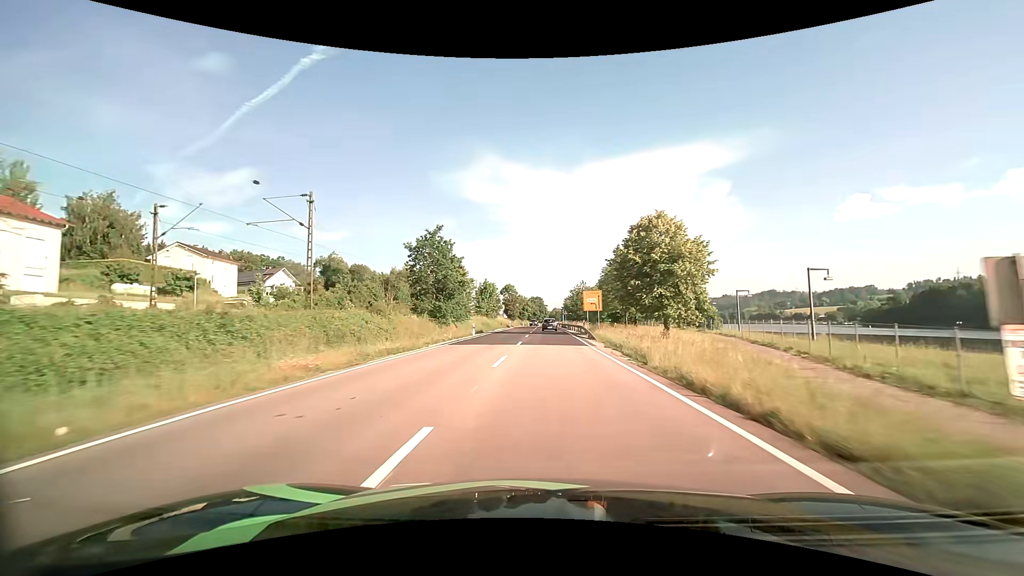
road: primary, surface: asphalt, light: Day
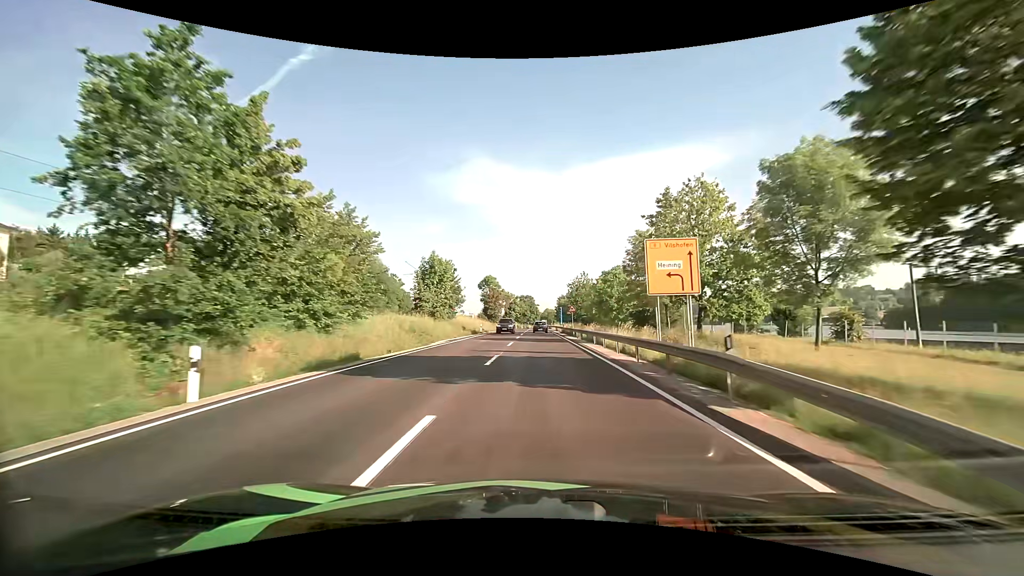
(+0.5, +35.2) m; +1°
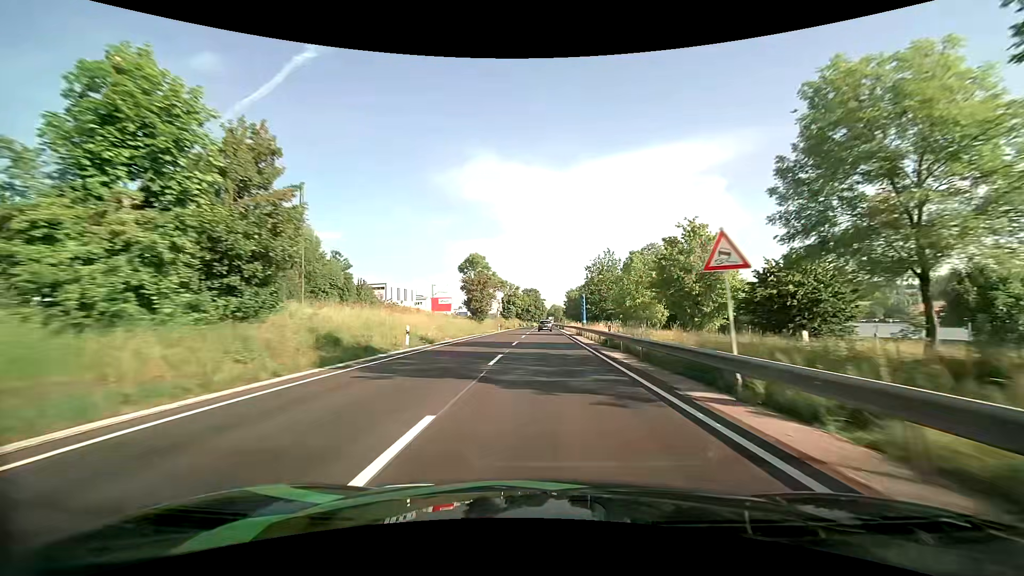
(-0.2, +36.5) m; -1°
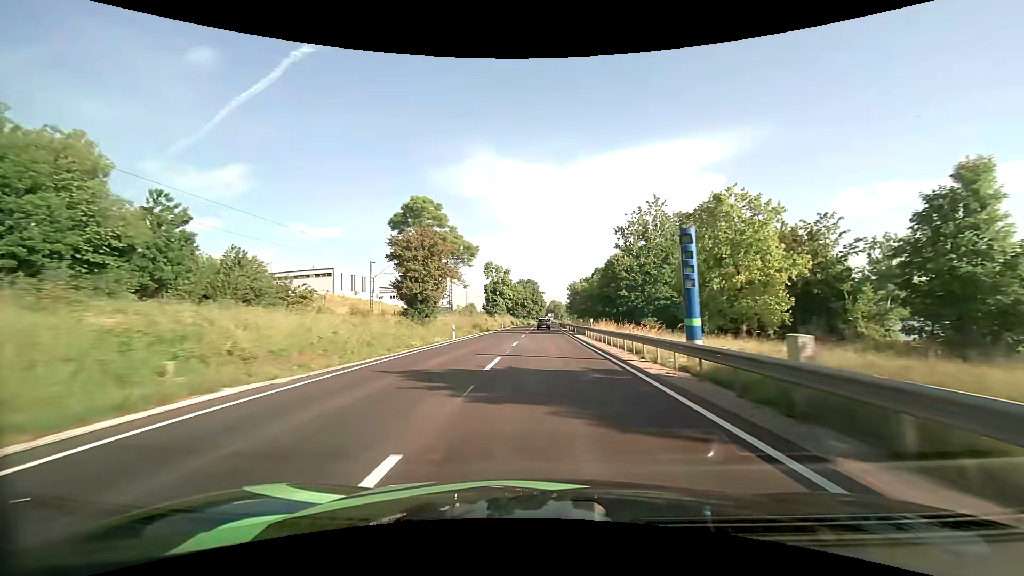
(0.0, +38.1) m; 0°
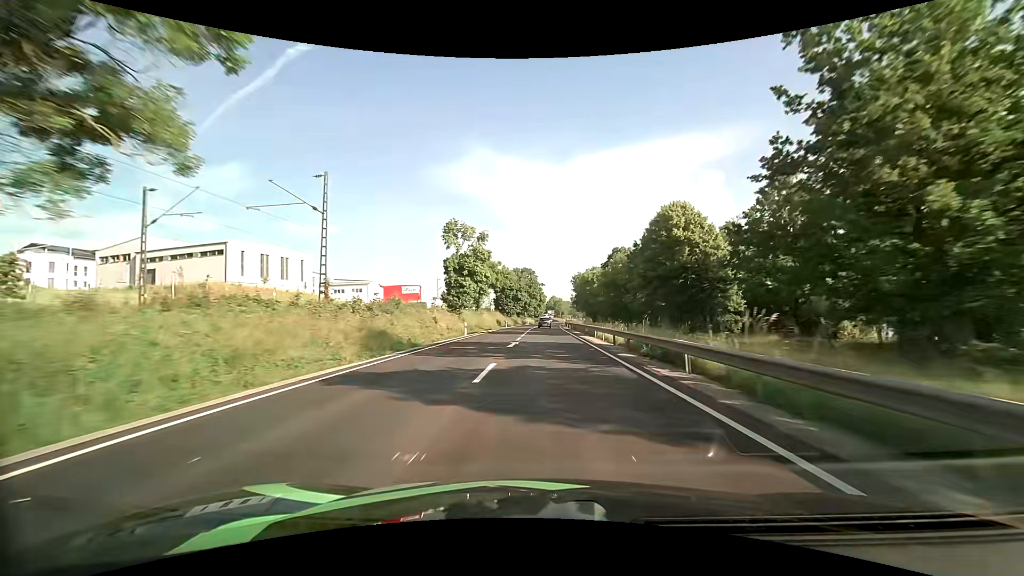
(0.0, +39.0) m; 0°
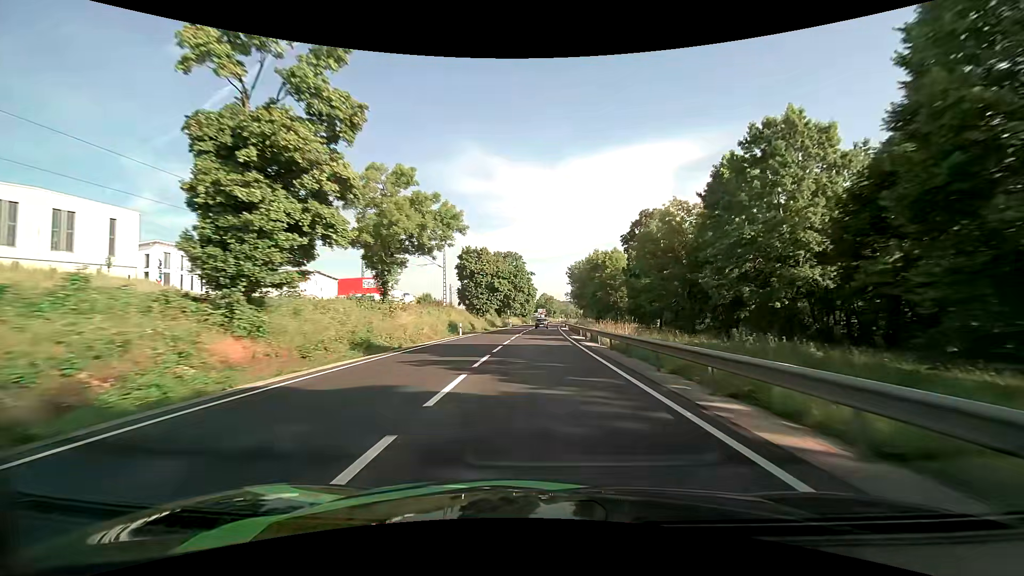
(+0.3, +39.3) m; +1°
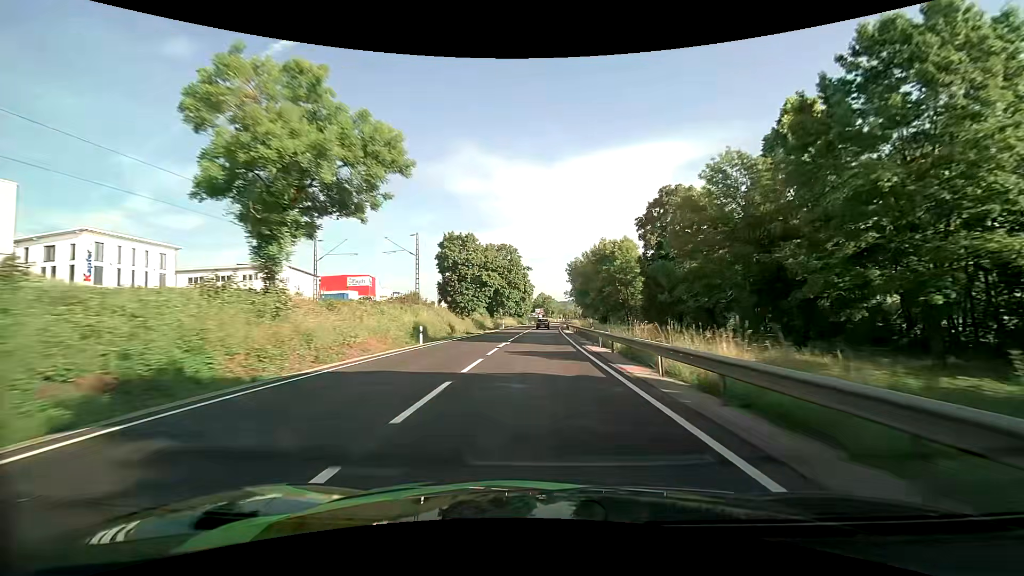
(0.0, +13.2) m; 0°
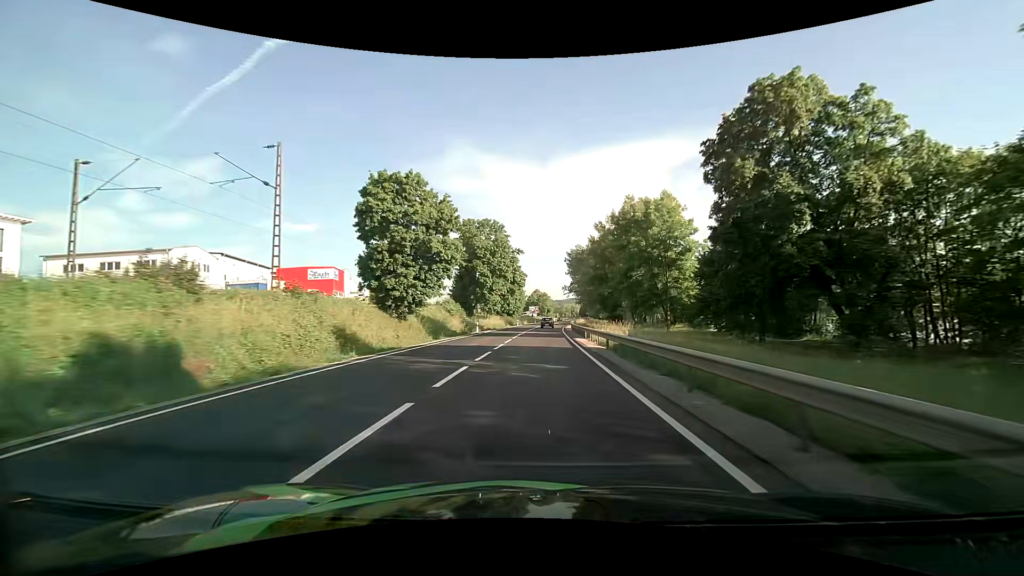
(+0.2, +26.8) m; +1°
(0, +10) (0, +20) (0, +30) (+1, +40) (+1, +50) (+1, +60) (+2, +70) (+3, +80) (+3, +90) (+4, +100) m
